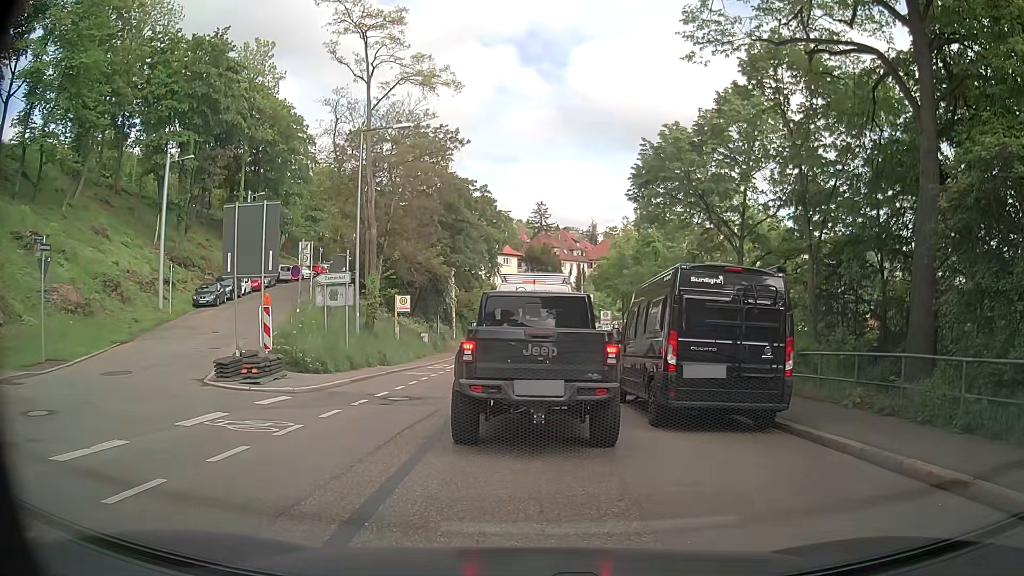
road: secondary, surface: asphalt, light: Day
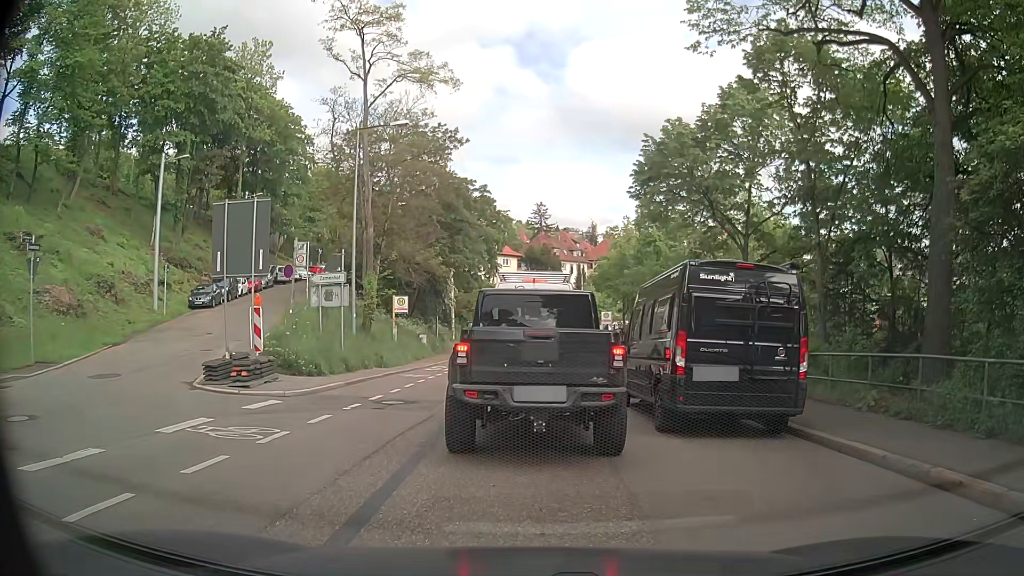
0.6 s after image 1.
(0.0, +0.5) m; 0°
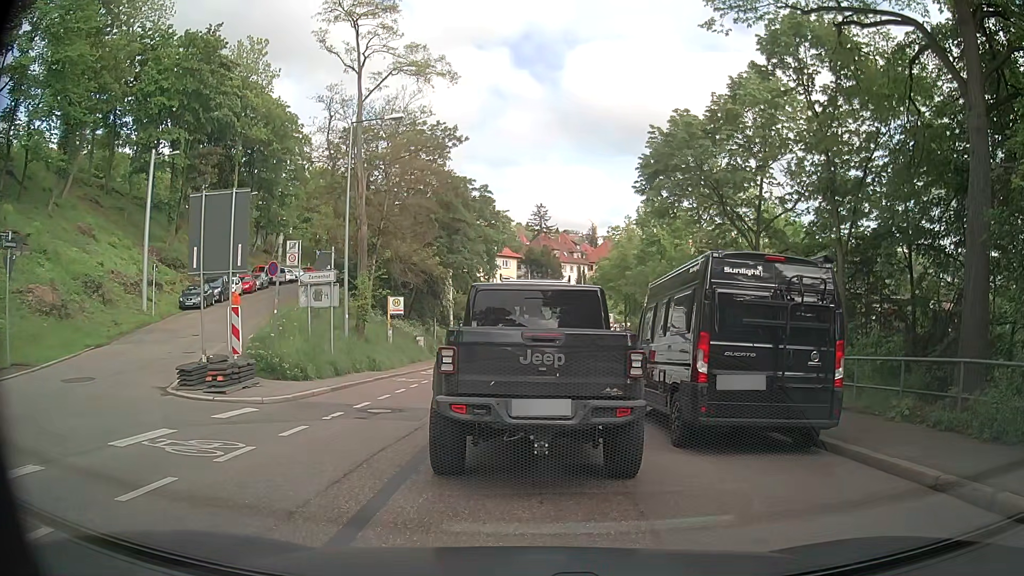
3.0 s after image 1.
(0.0, +1.2) m; 0°
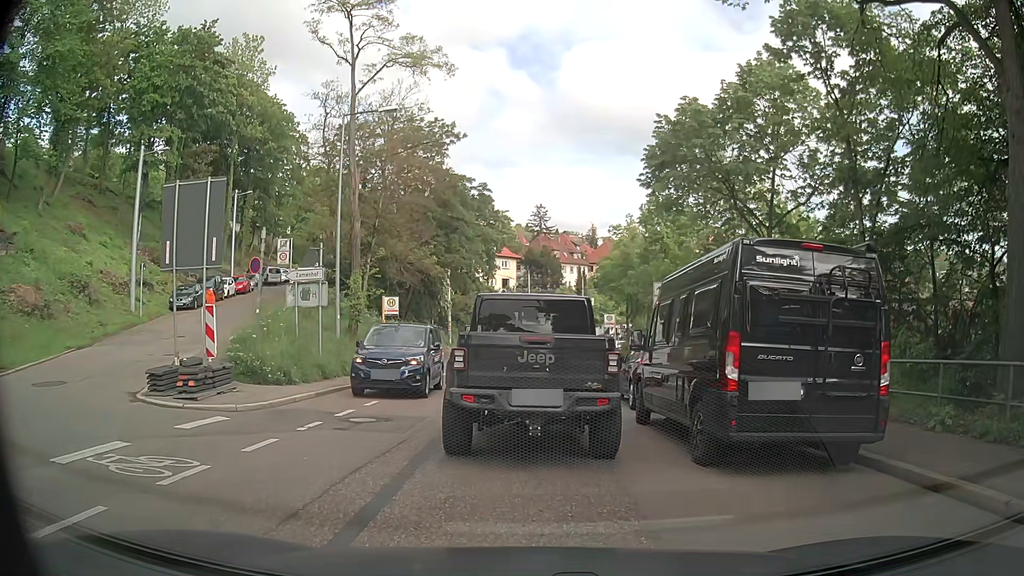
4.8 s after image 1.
(0.0, +1.3) m; -1°
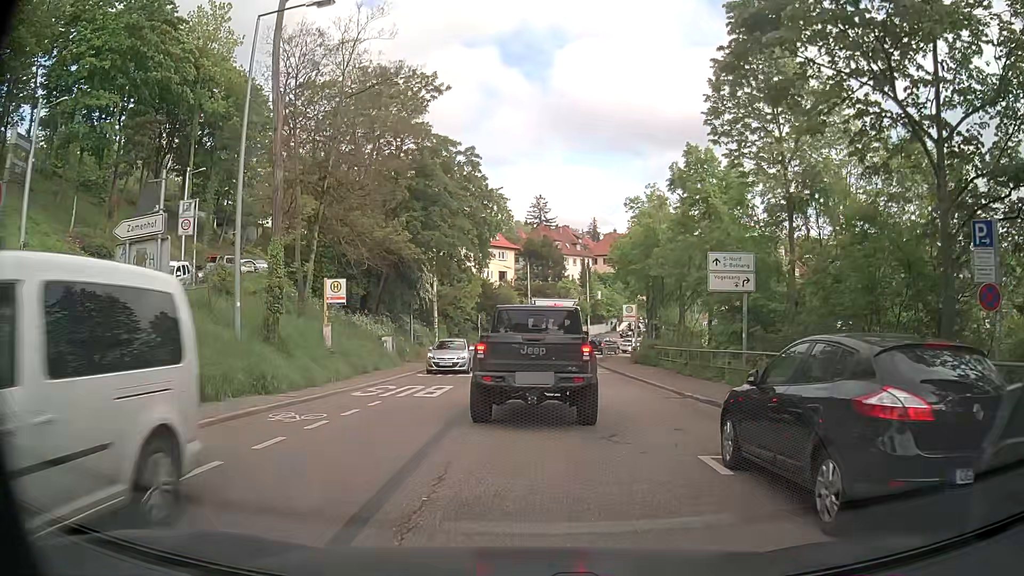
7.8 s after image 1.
(-0.4, +10.1) m; -2°
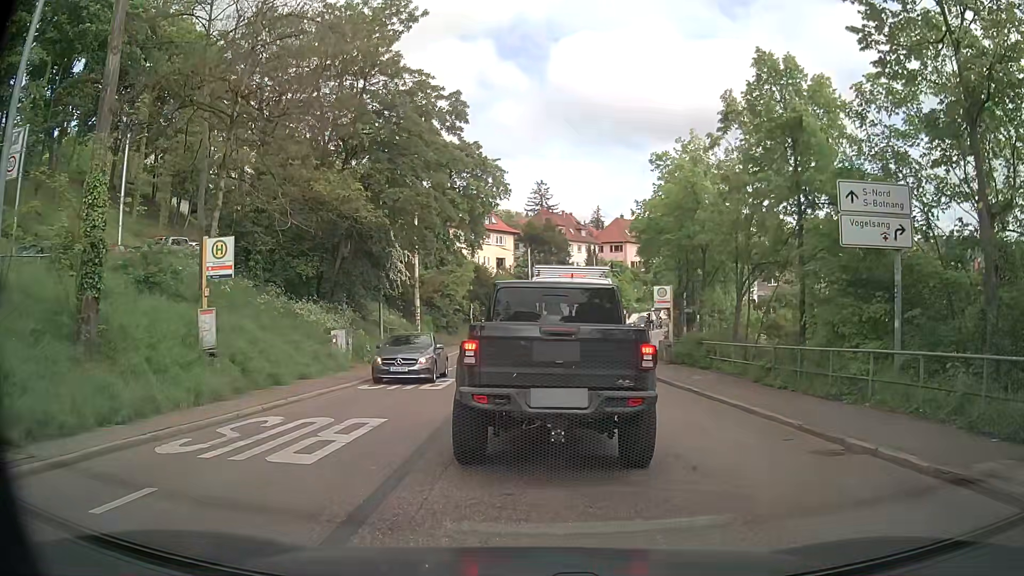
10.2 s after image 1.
(0.0, +9.1) m; 0°
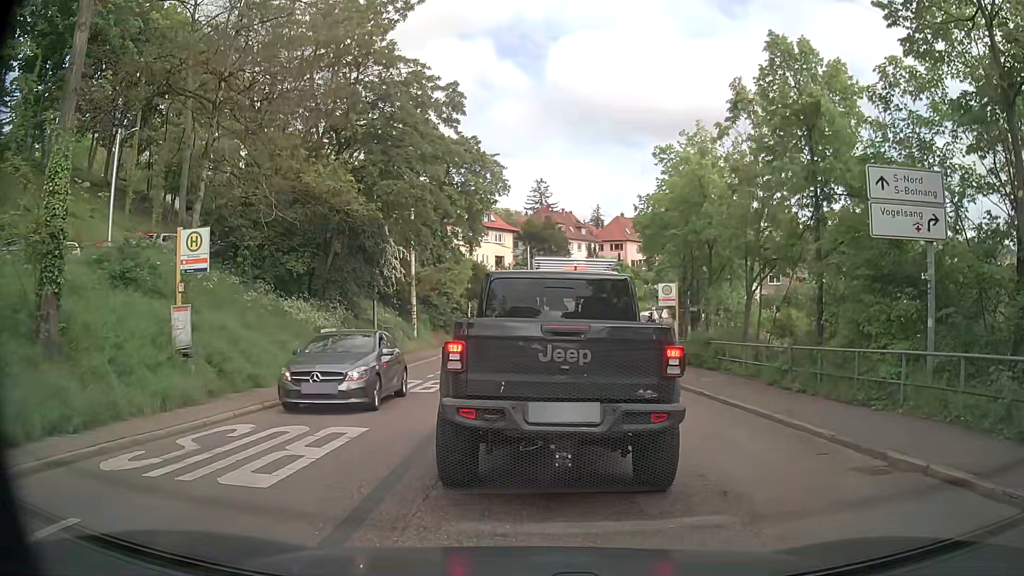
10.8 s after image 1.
(0.0, +1.1) m; 0°
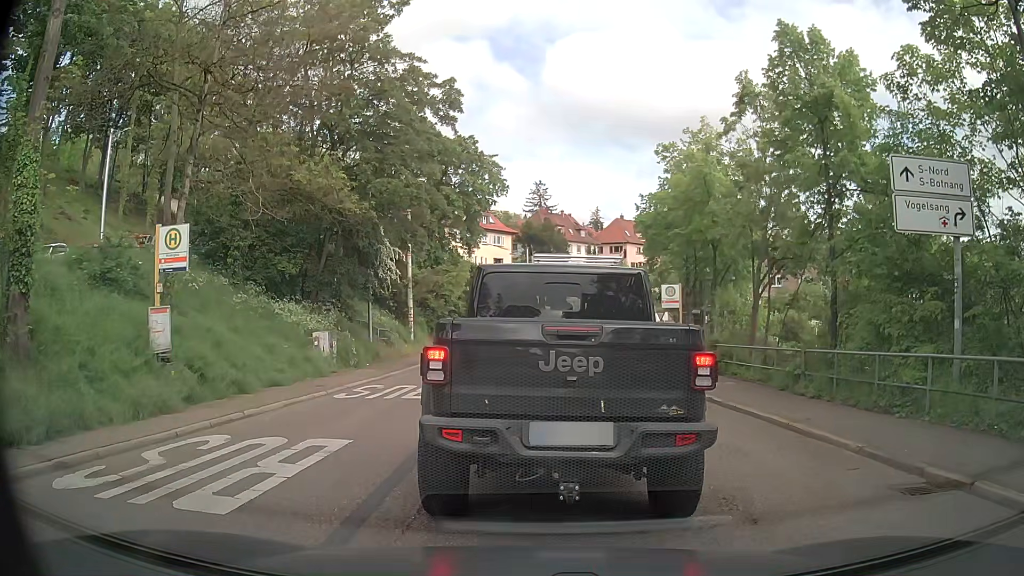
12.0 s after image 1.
(0.0, +0.8) m; 0°
(0, +10) (0, +20) (+1, +30) (+1, +40) (+3, +50) (+7, +59) (+10, +68) (+15, +77) (+20, +86) (+25, +95) m
